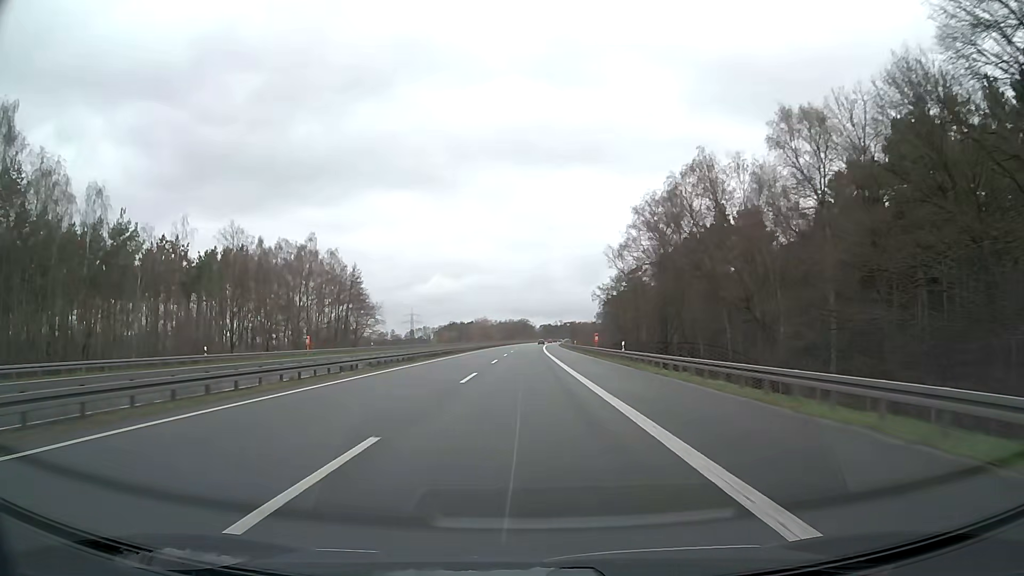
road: motorway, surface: asphalt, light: Day
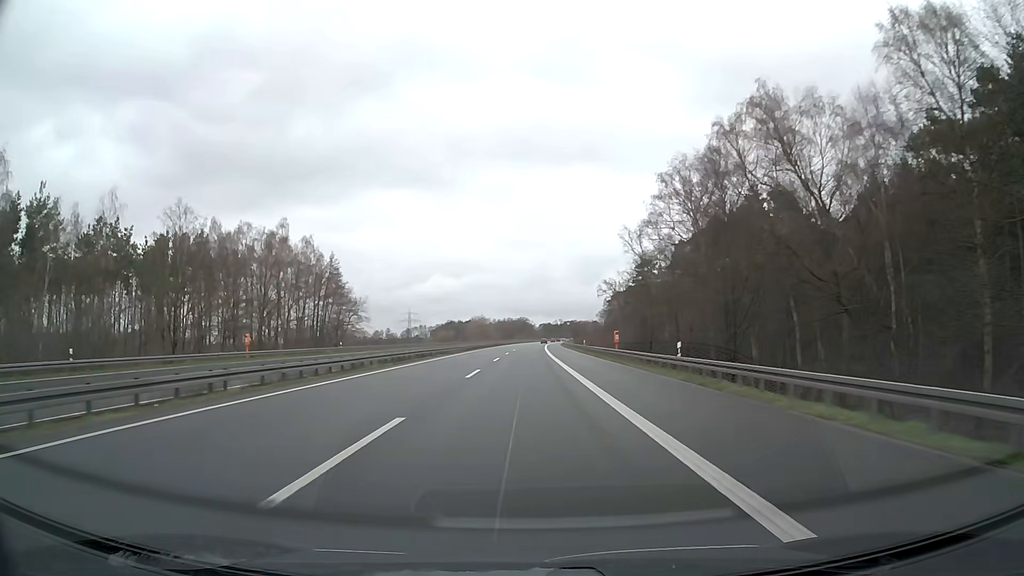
(0.0, +15.8) m; 0°
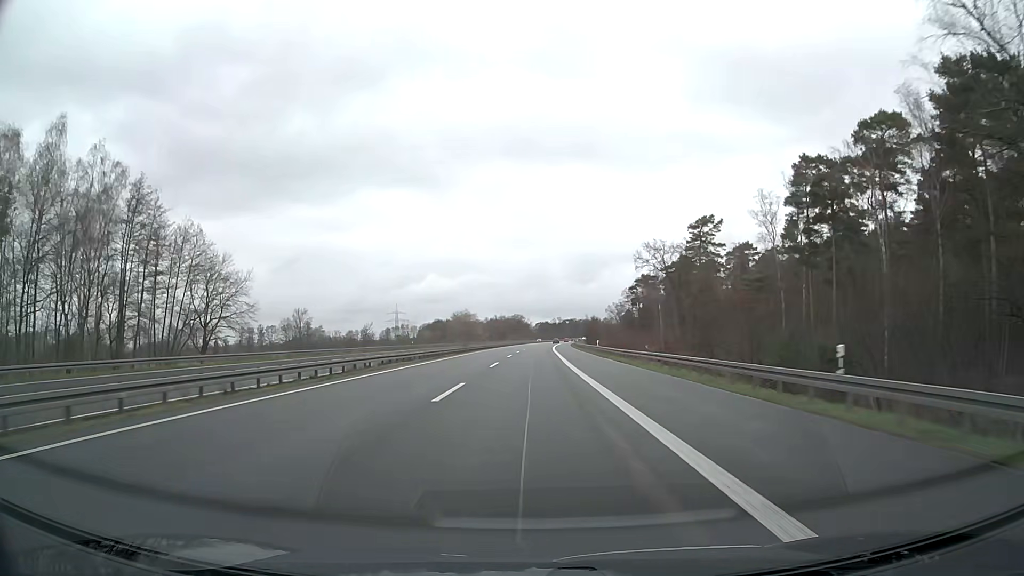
(+0.3, +63.2) m; +1°
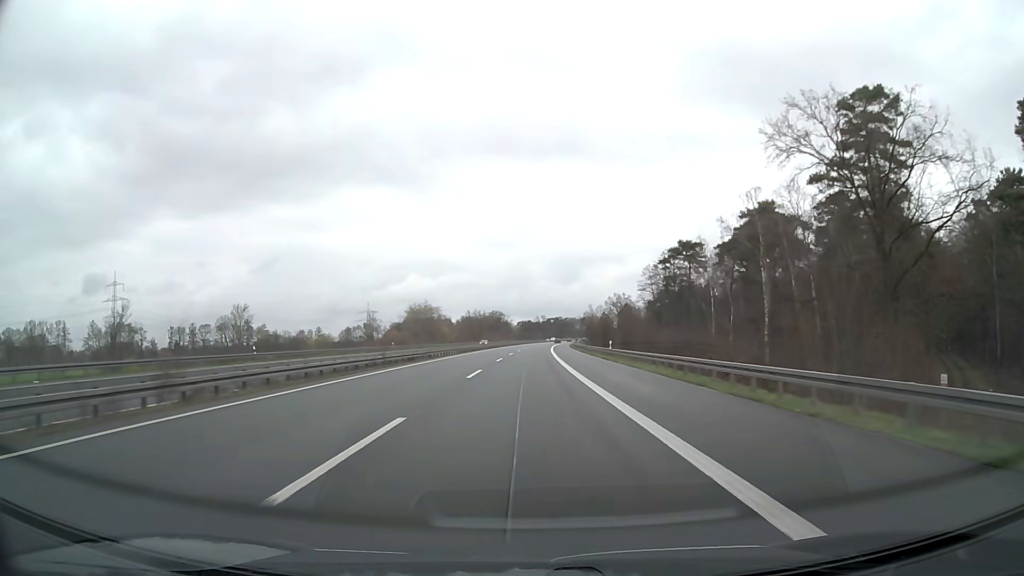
(+0.7, +63.2) m; +2°
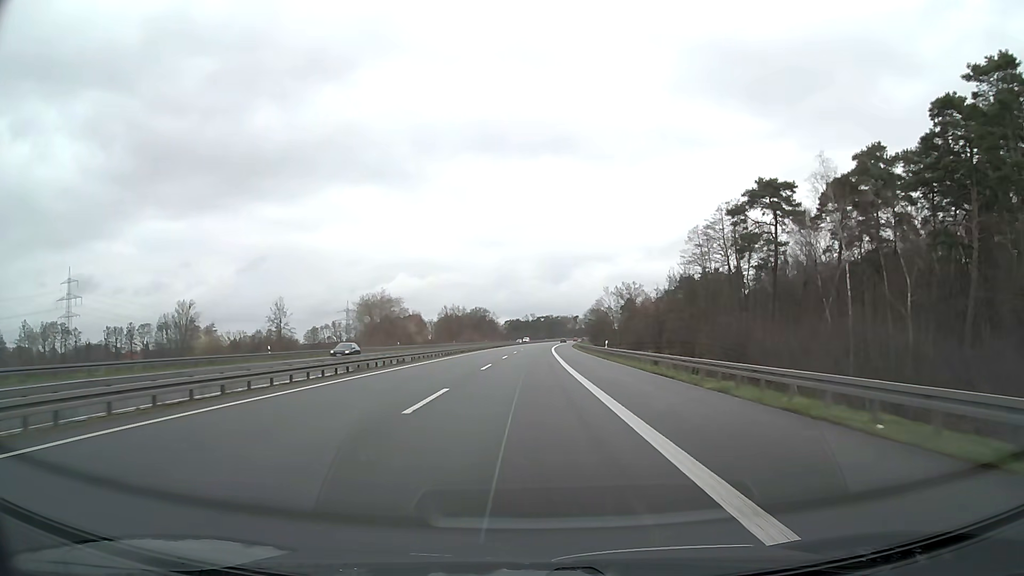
(+0.3, +47.4) m; +1°
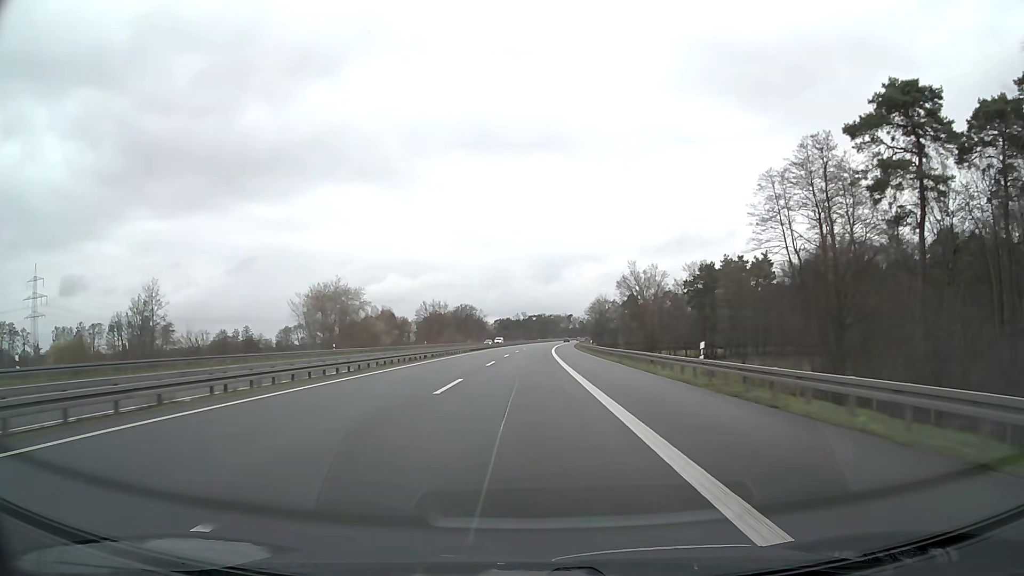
(+0.2, +31.6) m; +1°
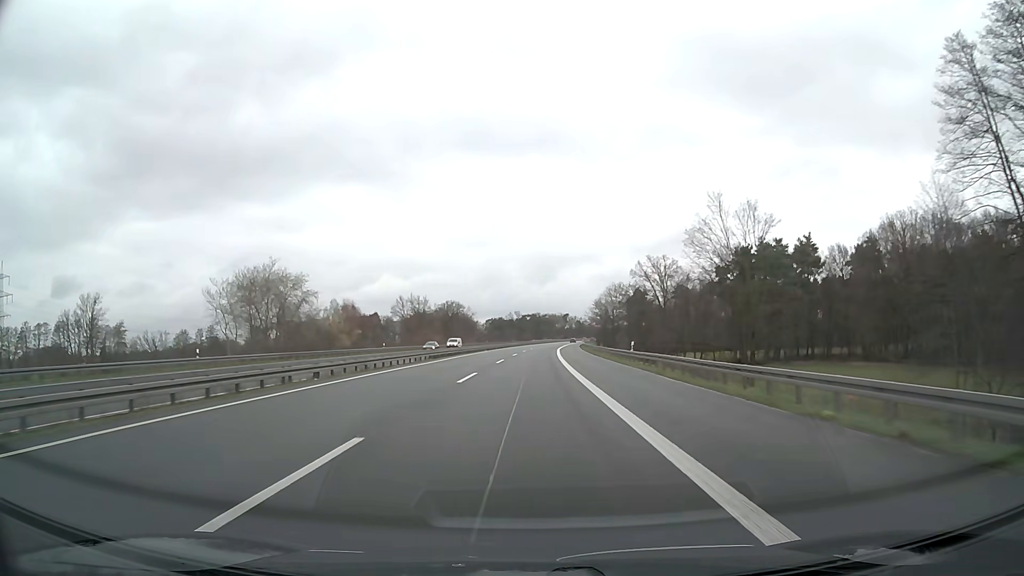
(+0.1, +31.6) m; 0°
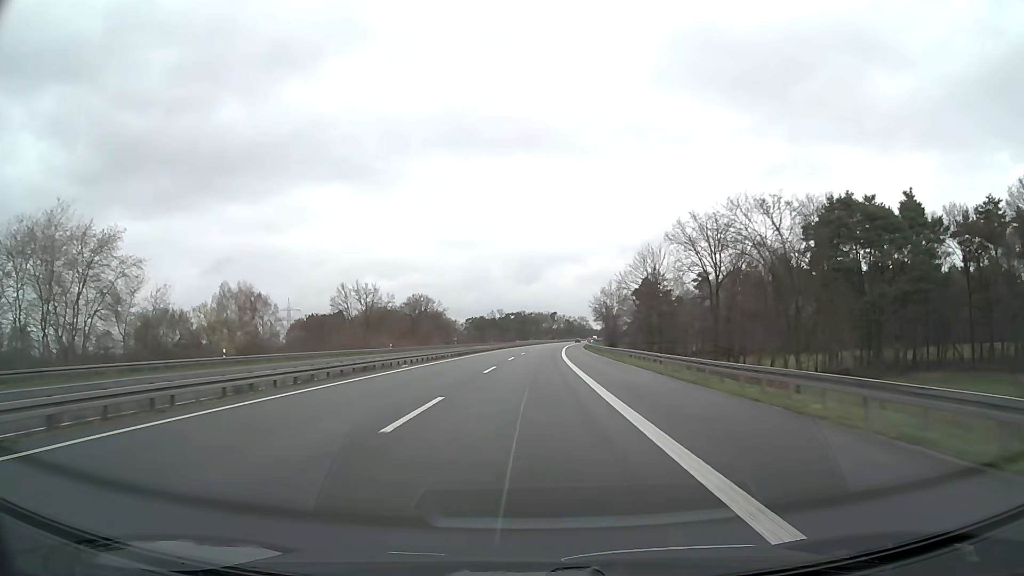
(+0.6, +47.4) m; +1°
(0, +10) (0, +20) (0, +30) (+1, +40) (+1, +50) (+1, +60) (+2, +70) (+2, +80) (+3, +90) (+3, +100) m
